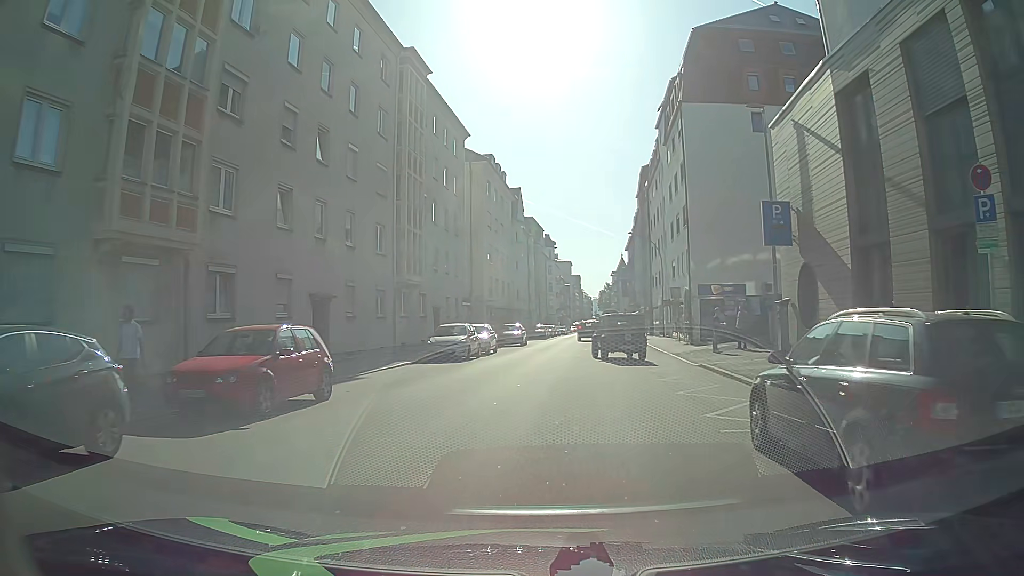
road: tertiary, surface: asphalt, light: Day
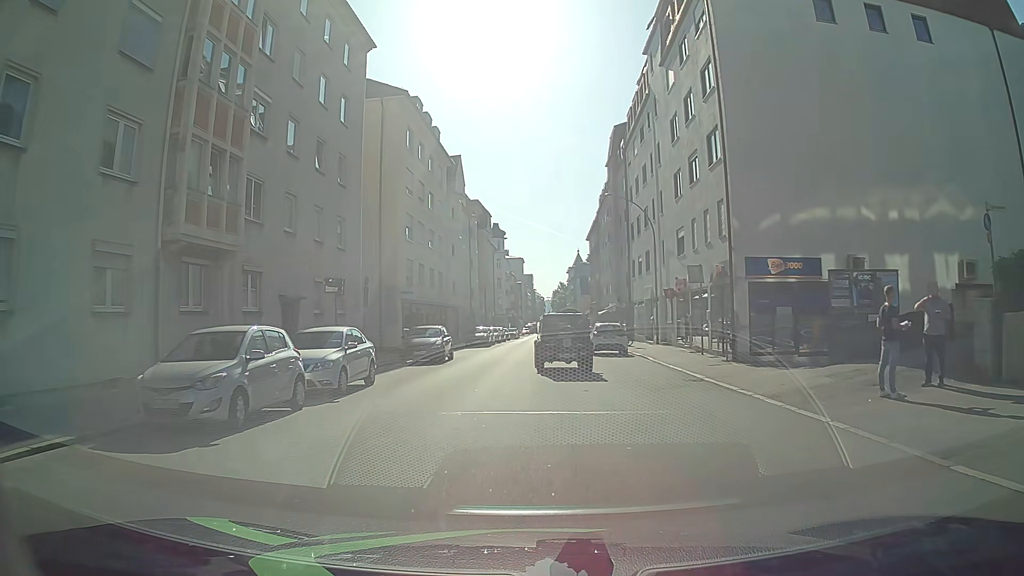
(+0.7, +17.5) m; +4°
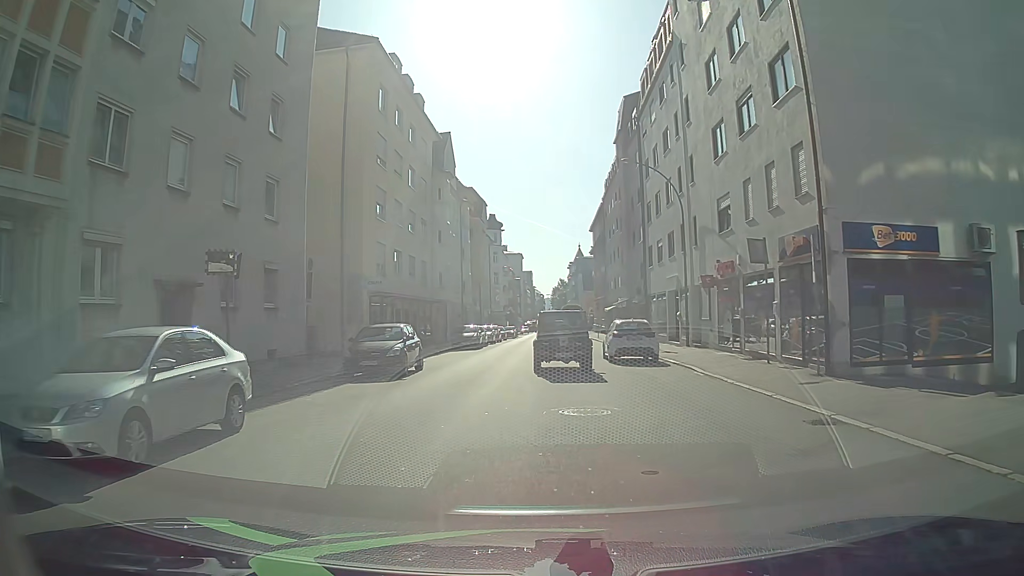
(0.0, +7.9) m; -1°
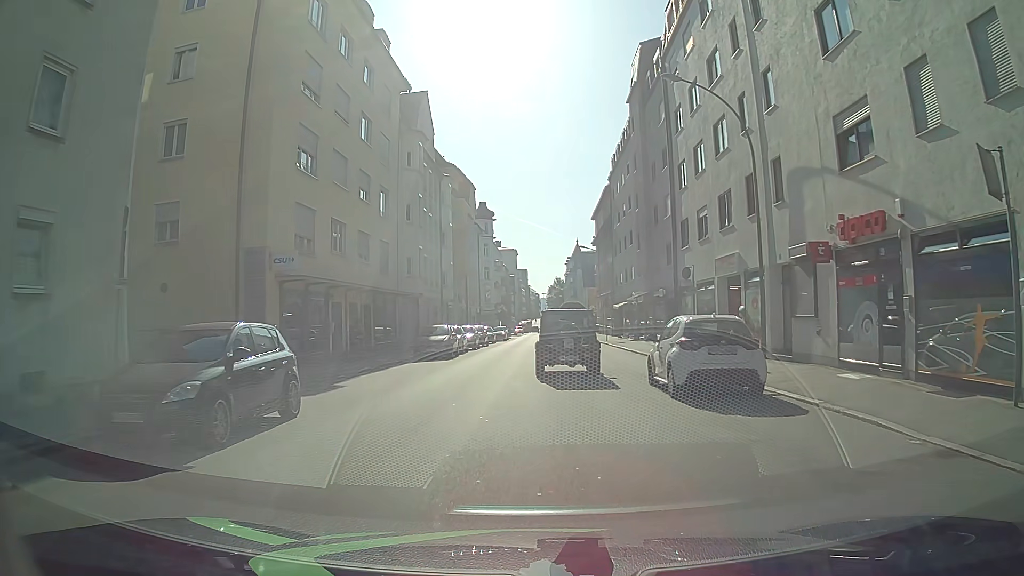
(+0.2, +11.3) m; +1°
